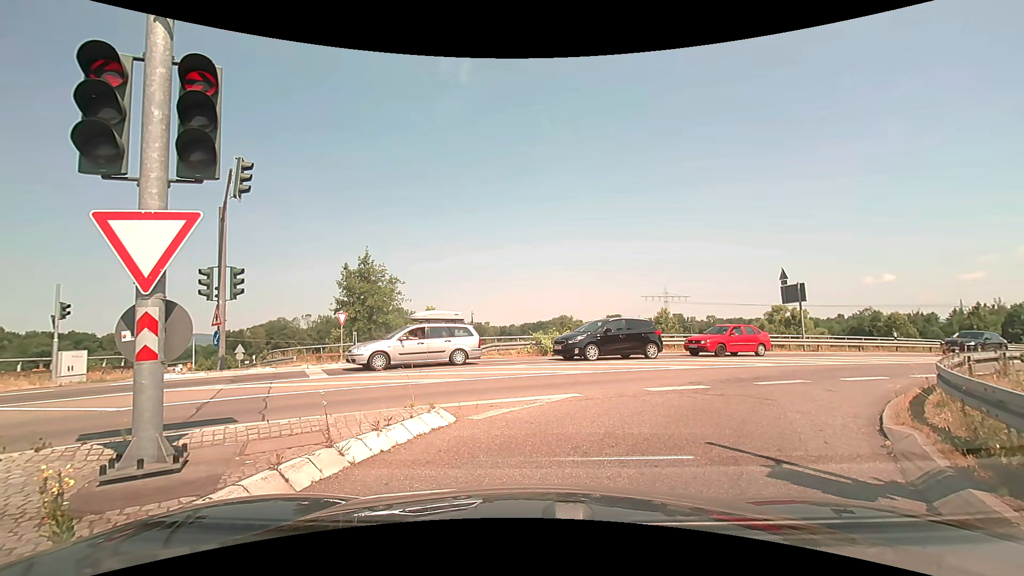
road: trunk_link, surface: asphalt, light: Day
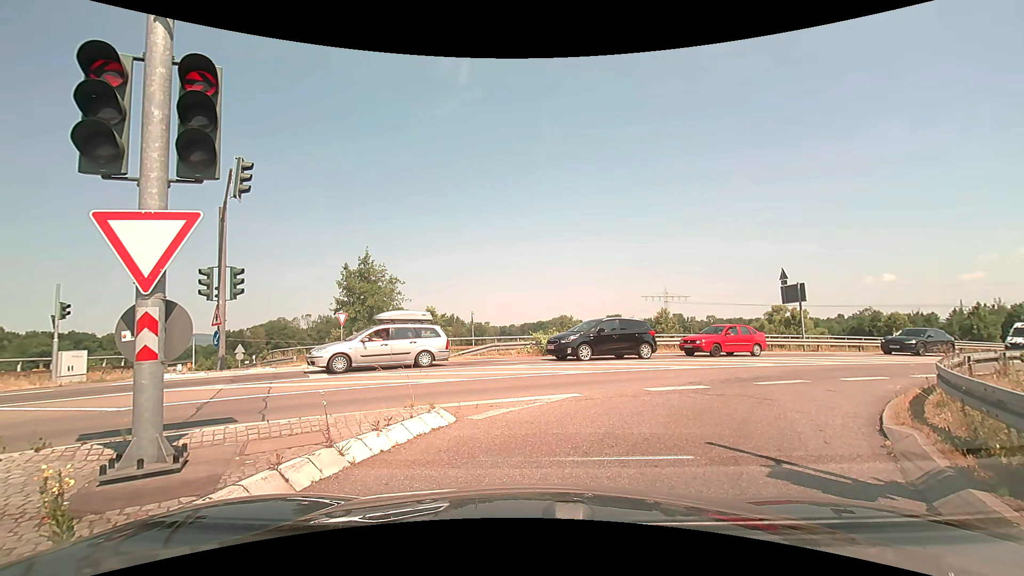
(0.0, 0.0) m; 0°
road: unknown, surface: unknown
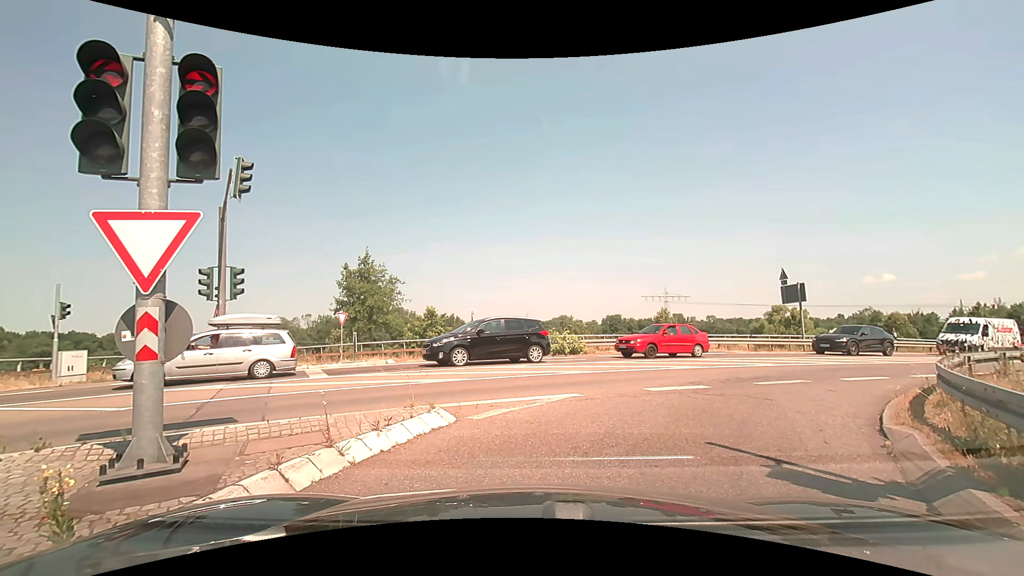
(0.0, 0.0) m; 0°
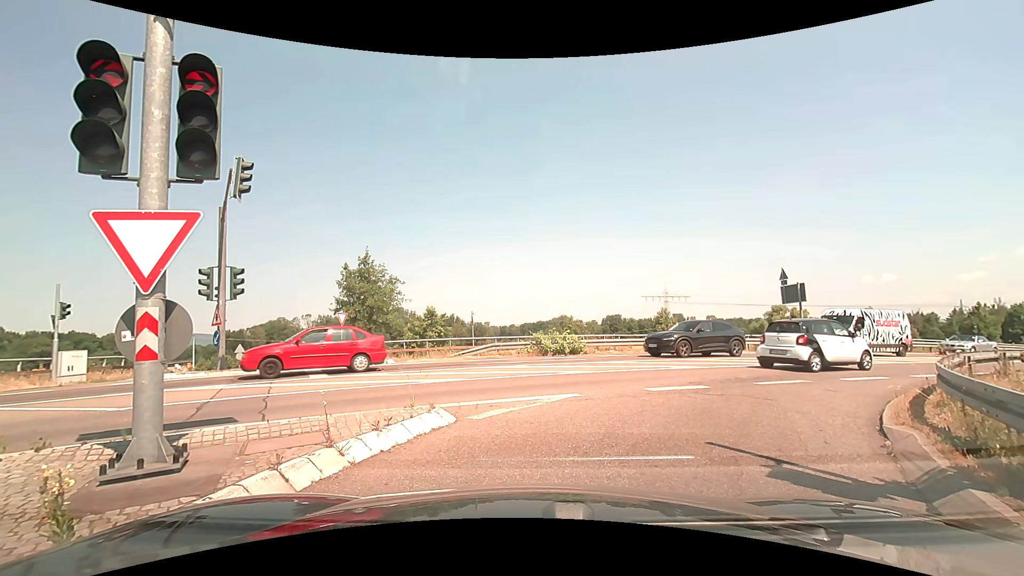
(0.0, 0.0) m; 0°
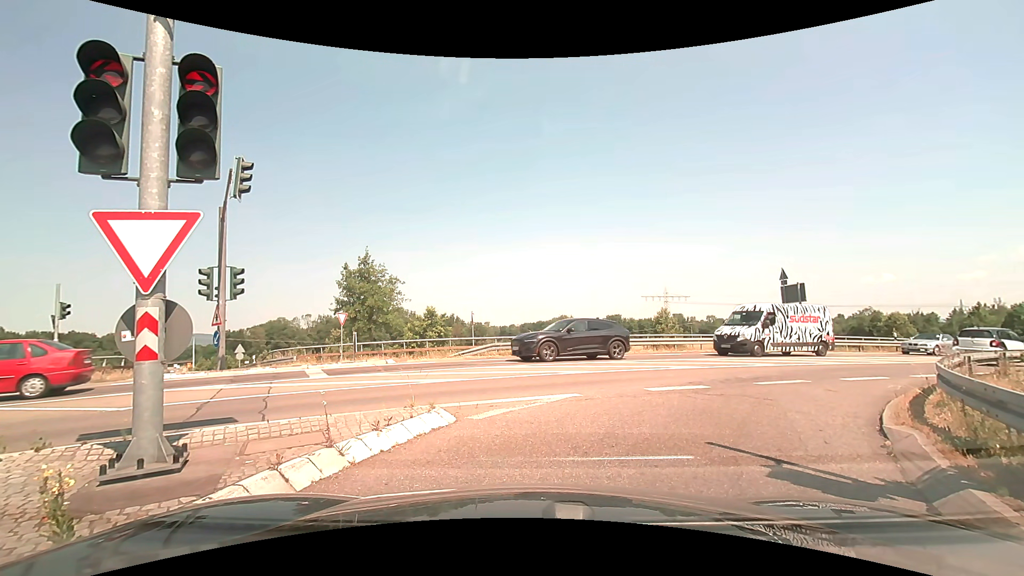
(0.0, 0.0) m; 0°
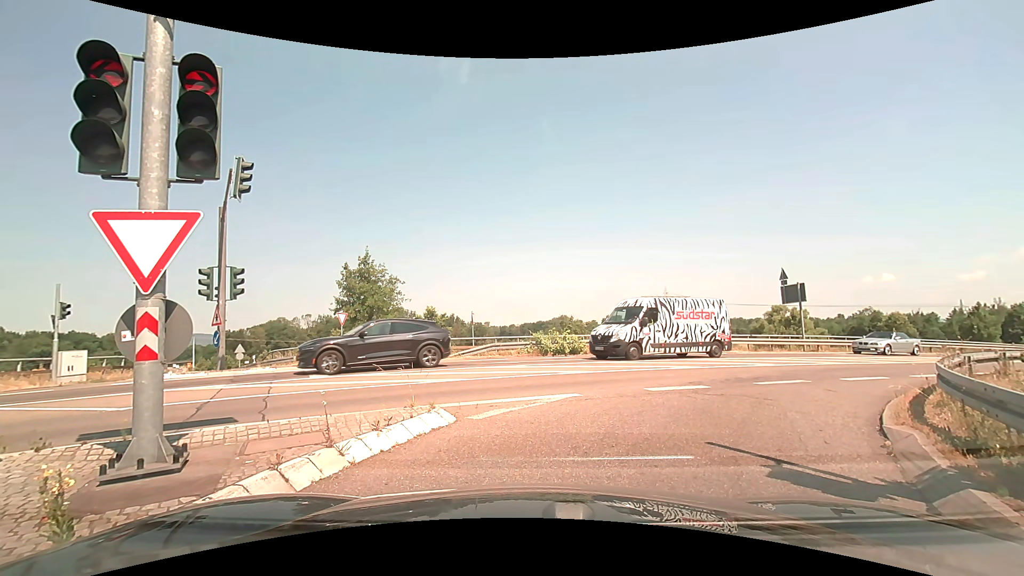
(0.0, 0.0) m; 0°
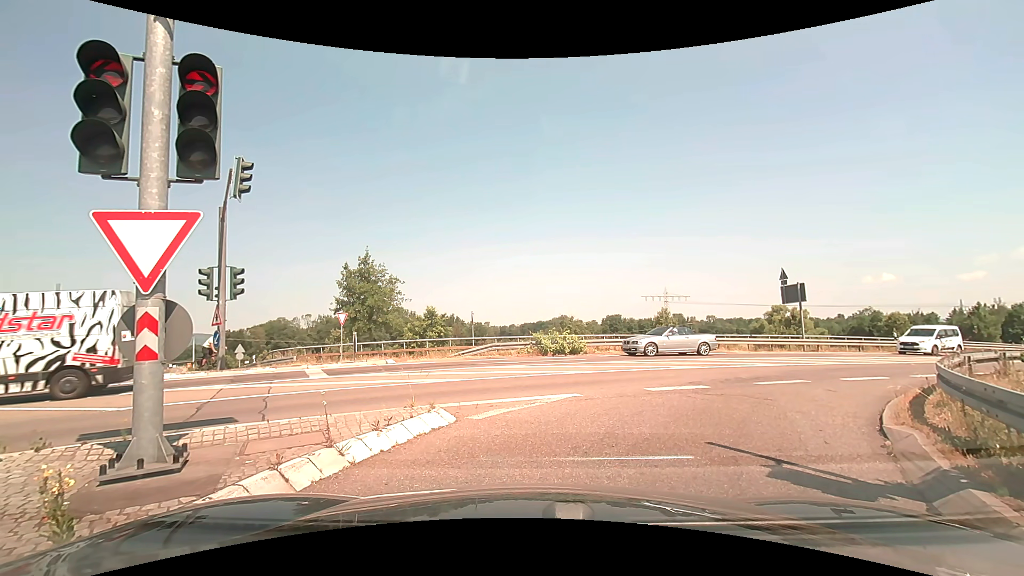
(0.0, 0.0) m; 0°
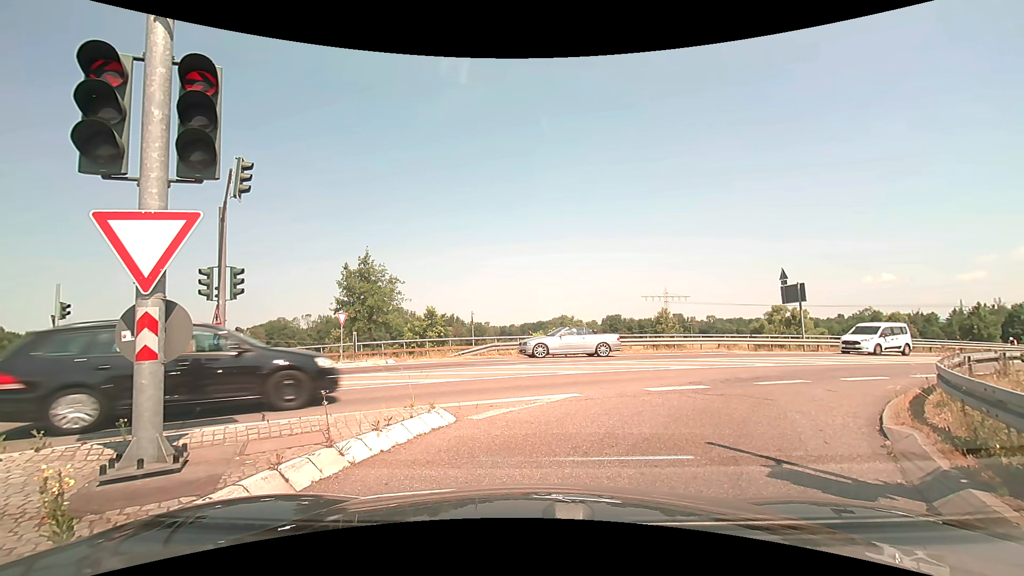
(0.0, 0.0) m; 0°
